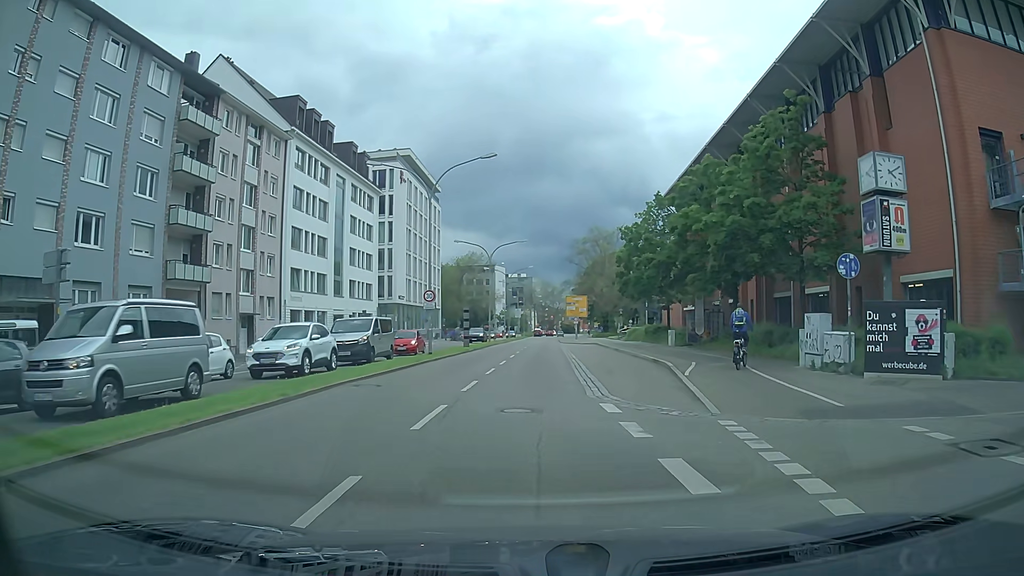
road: primary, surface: asphalt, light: Day
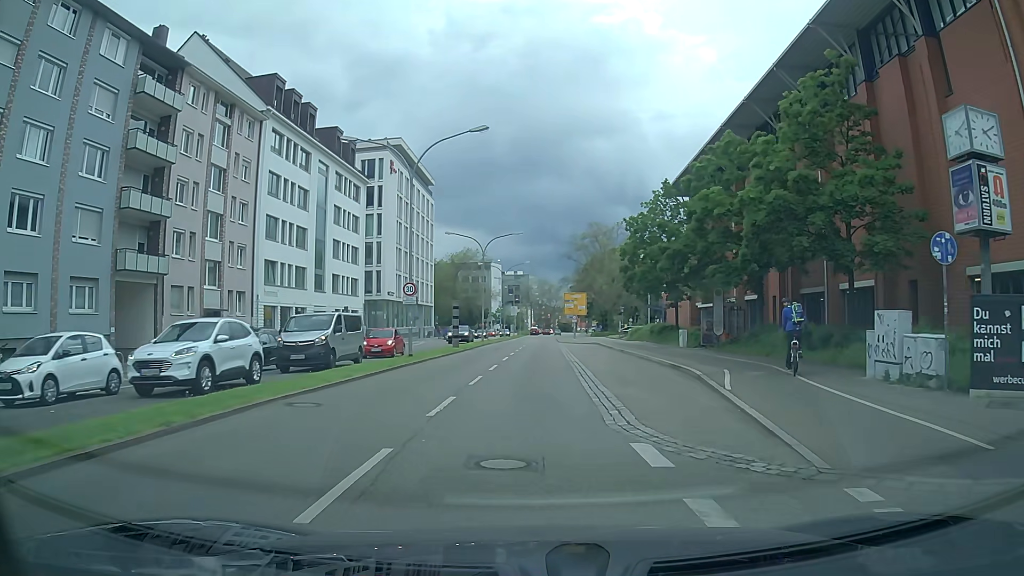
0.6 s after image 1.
(-0.1, +4.6) m; -1°
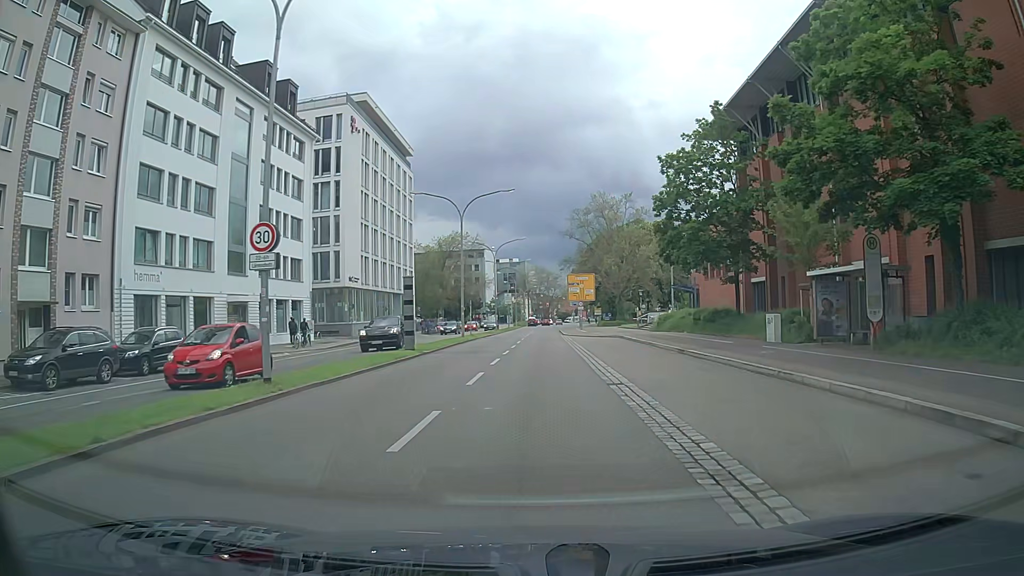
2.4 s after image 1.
(+0.1, +16.0) m; 0°
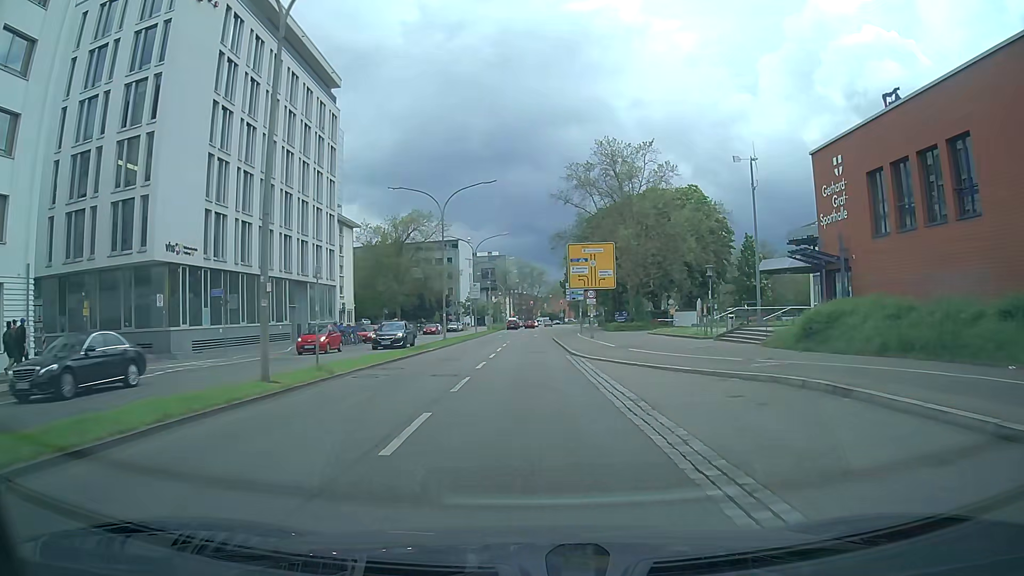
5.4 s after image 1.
(+0.4, +31.4) m; +1°
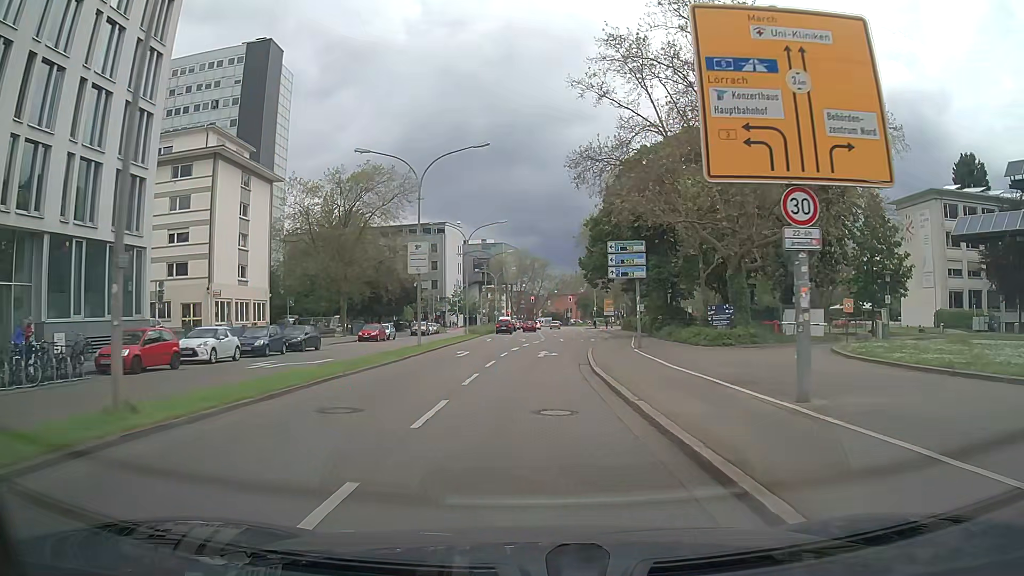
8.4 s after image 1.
(-0.1, +34.3) m; 0°
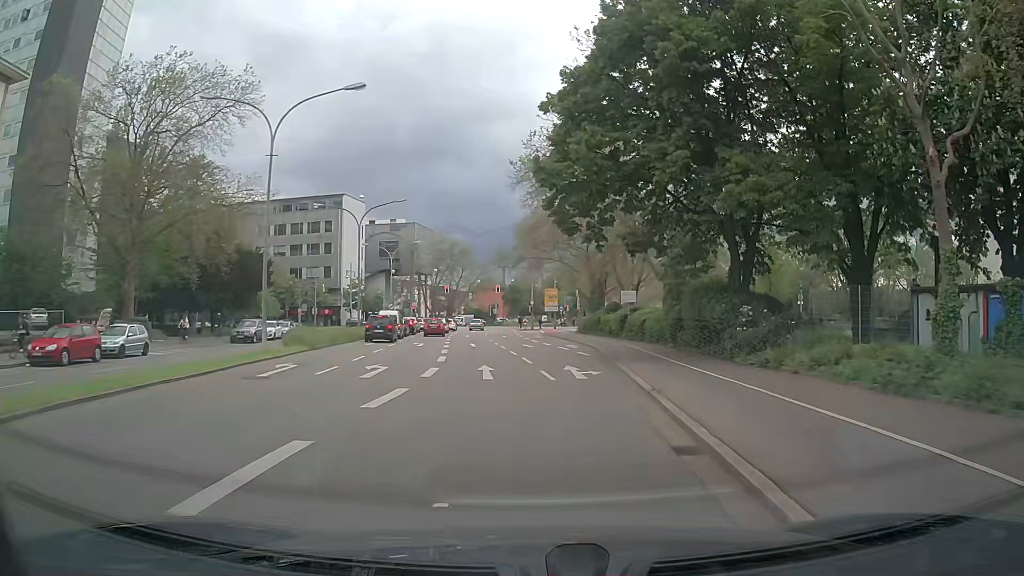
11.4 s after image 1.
(+1.2, +34.2) m; +6°
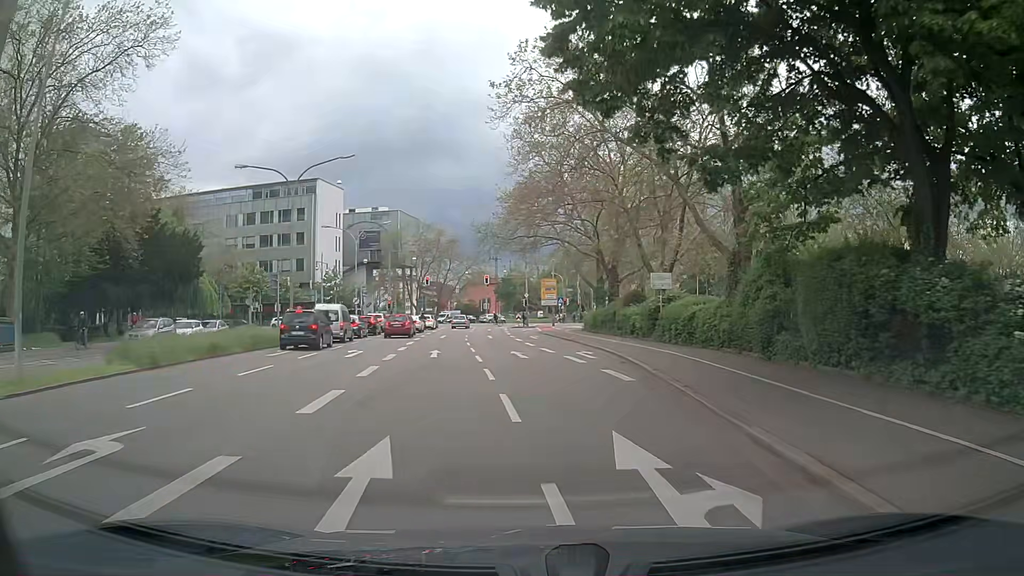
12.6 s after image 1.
(+0.2, +13.1) m; +1°
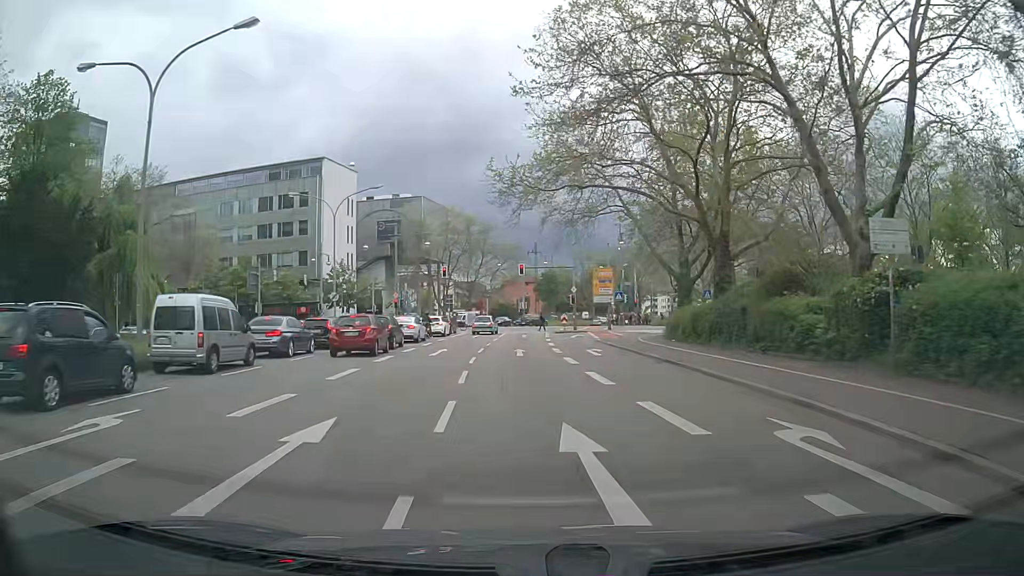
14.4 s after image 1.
(-0.7, +18.4) m; -3°
